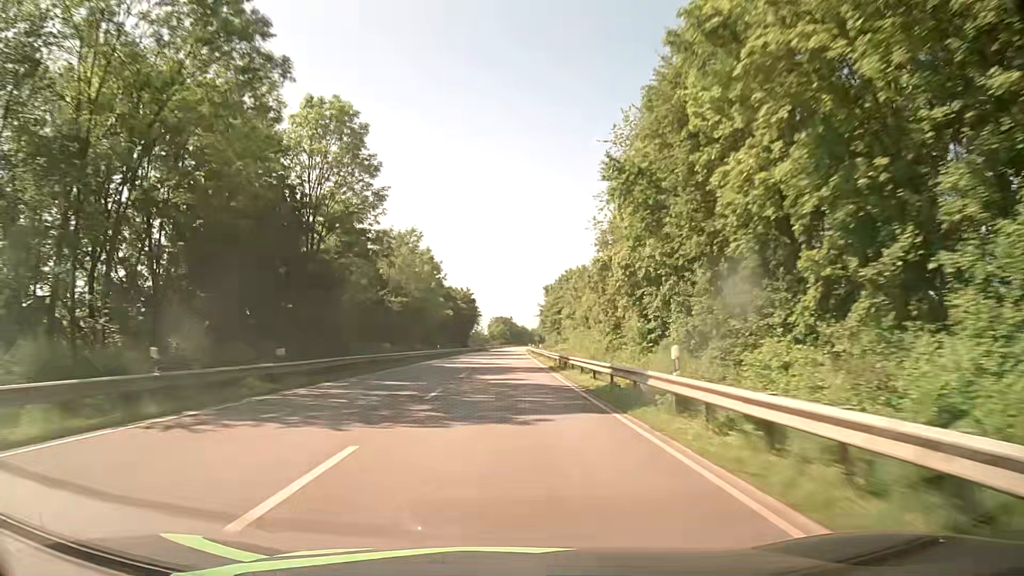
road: primary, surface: asphalt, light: Day
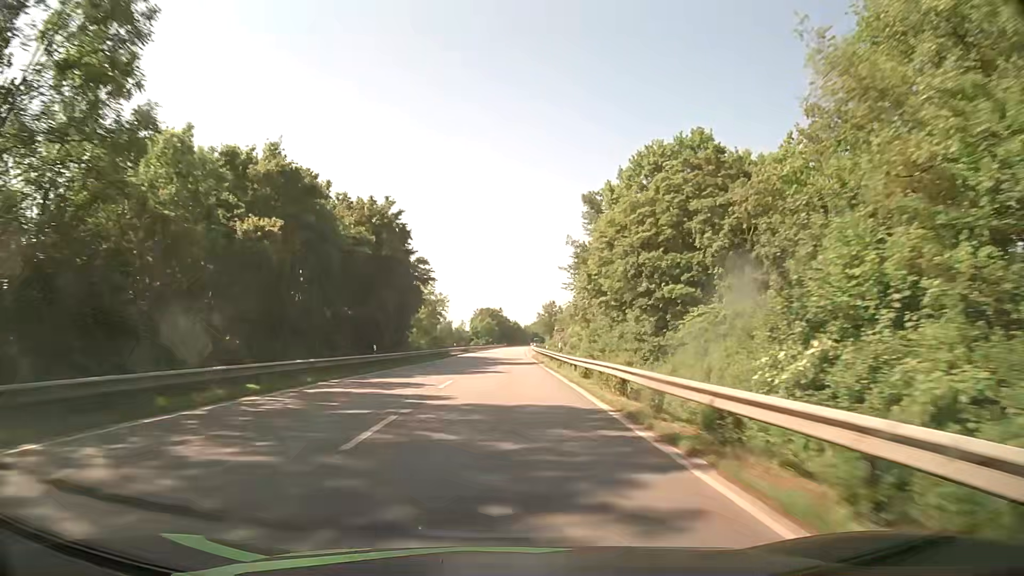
(+0.9, +78.9) m; +1°
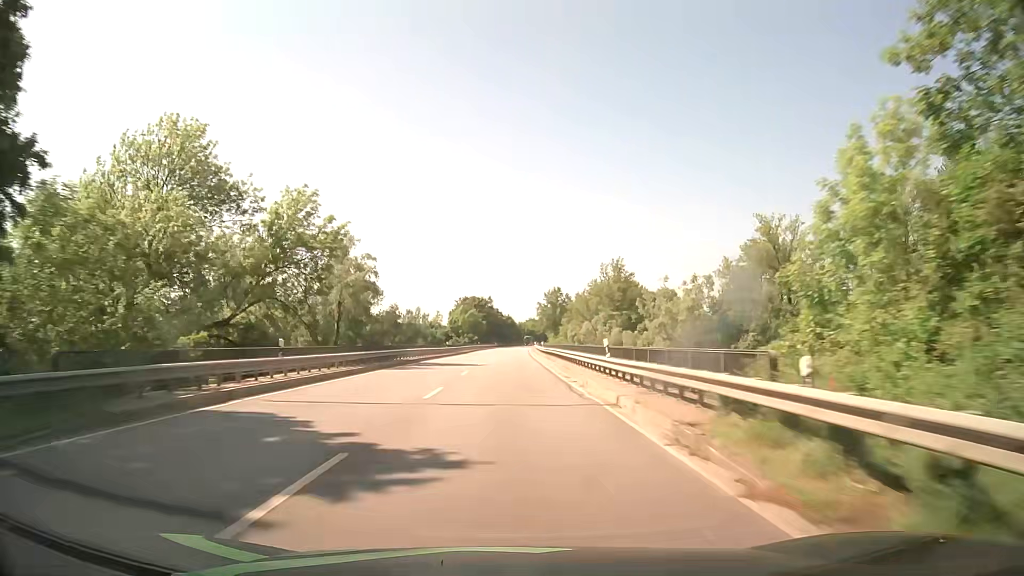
(+0.3, +63.2) m; +1°
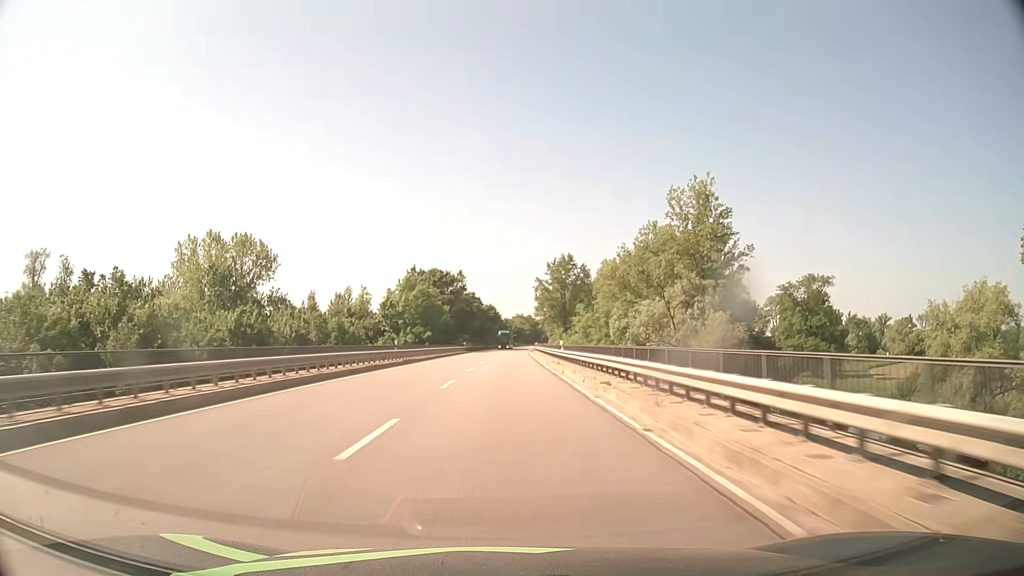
(+0.4, +79.1) m; +1°
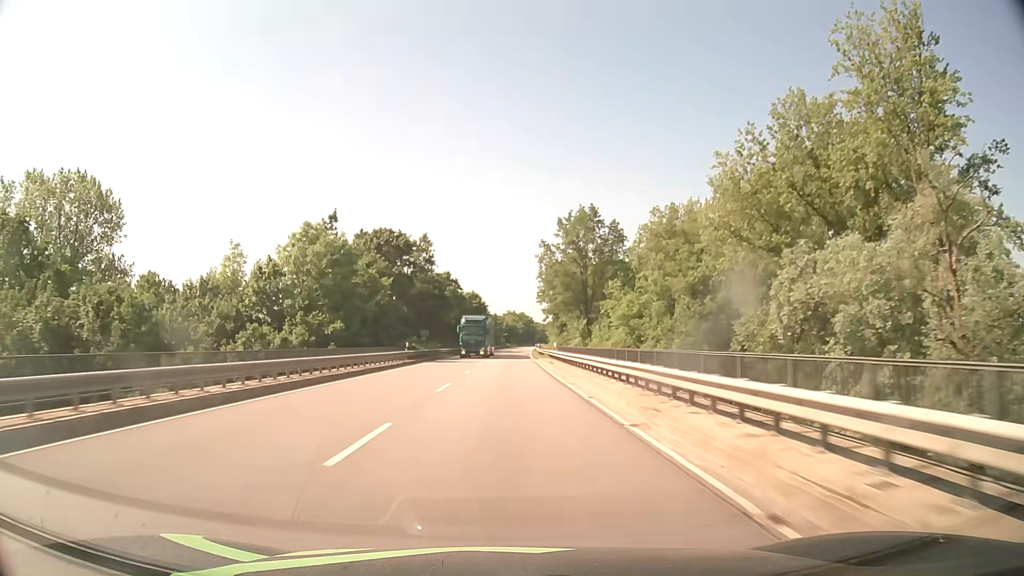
(+0.3, +47.5) m; +1°
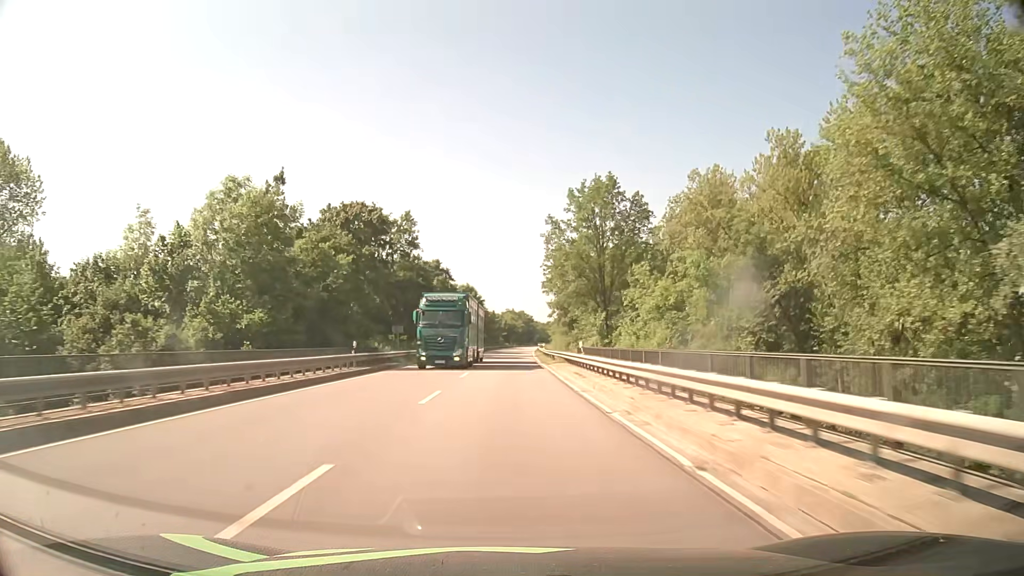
(0.0, +15.8) m; 0°
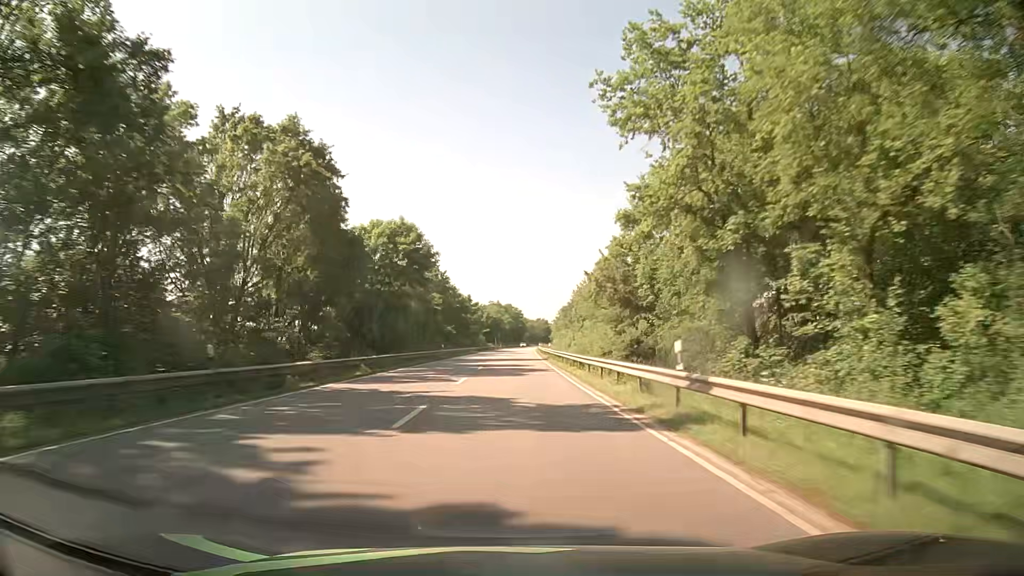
(+0.5, +63.3) m; +1°
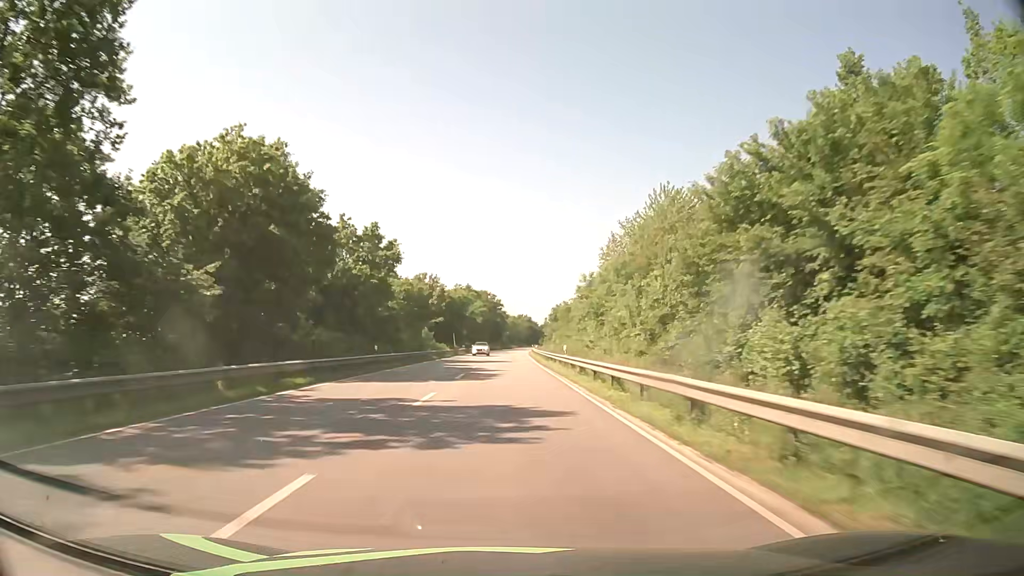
(+1.2, +79.0) m; +2°
(0, +10) (0, +20) (0, +30) (0, +40) (0, +50) (0, +60) (0, +70) (0, +80) (+1, +90) (+1, +100) m
